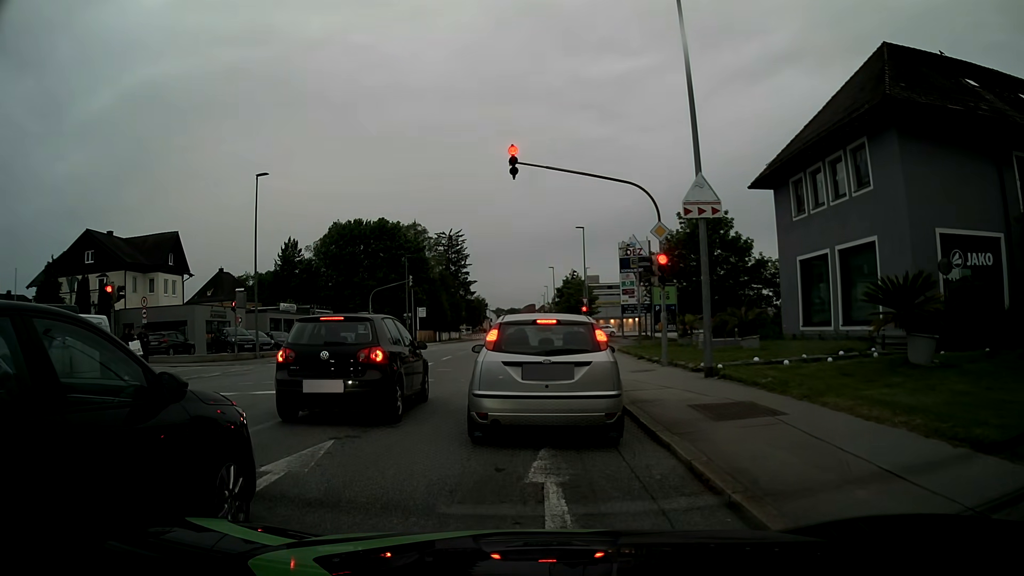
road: tertiary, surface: asphalt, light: Day
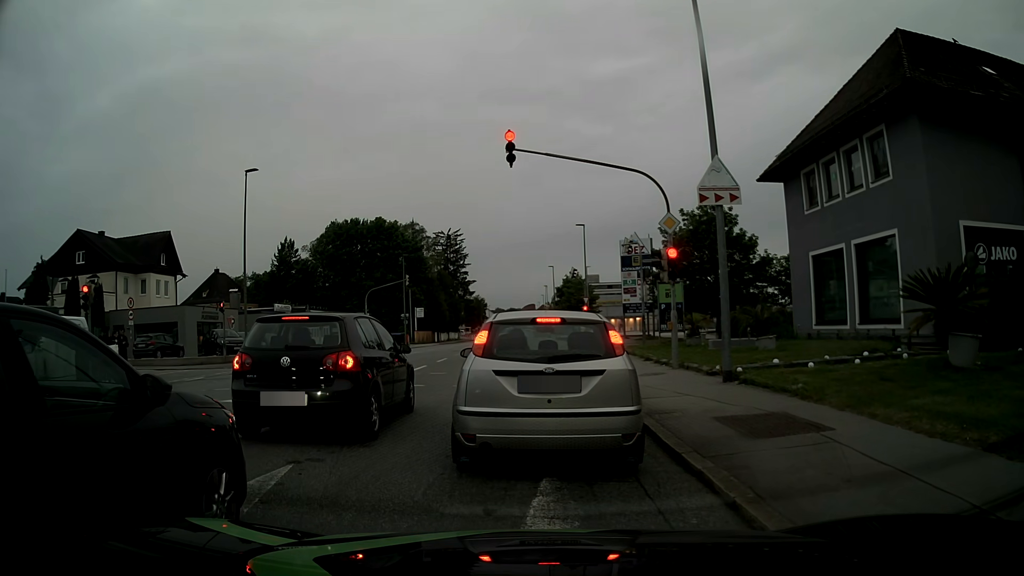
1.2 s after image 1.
(0.0, +1.3) m; +1°
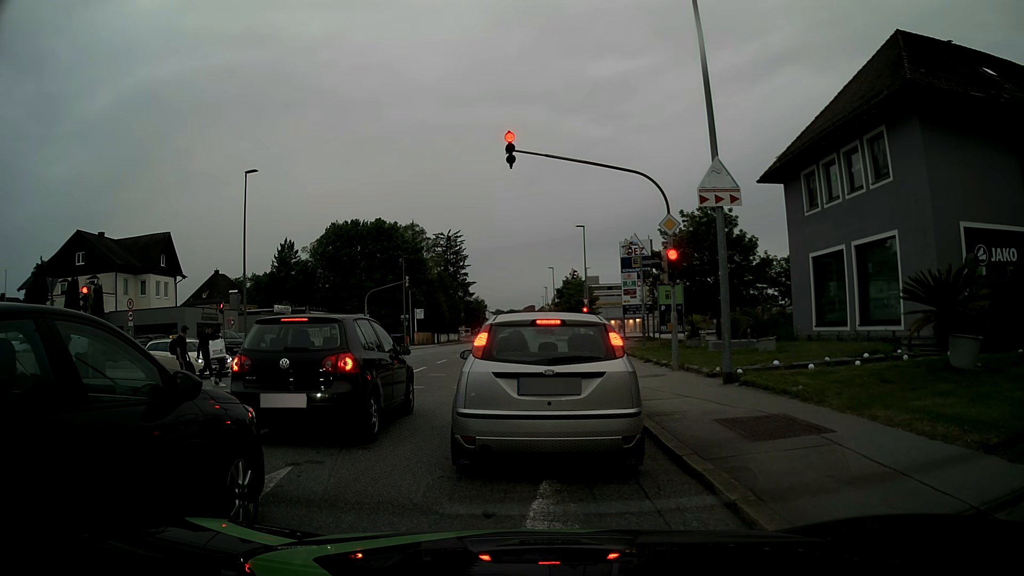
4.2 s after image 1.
(0.0, +0.1) m; 0°
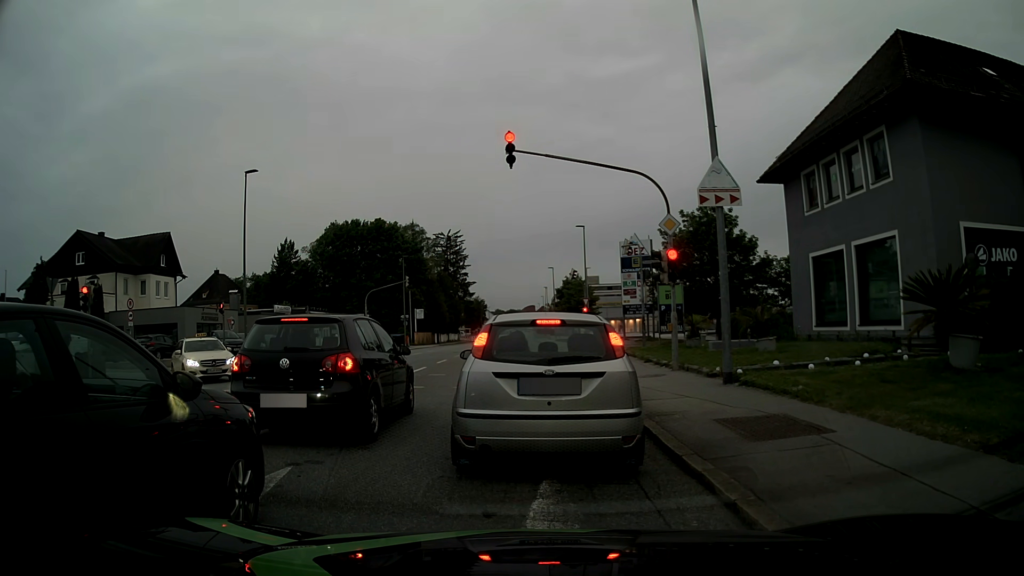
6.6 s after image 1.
(0.0, 0.0) m; 0°
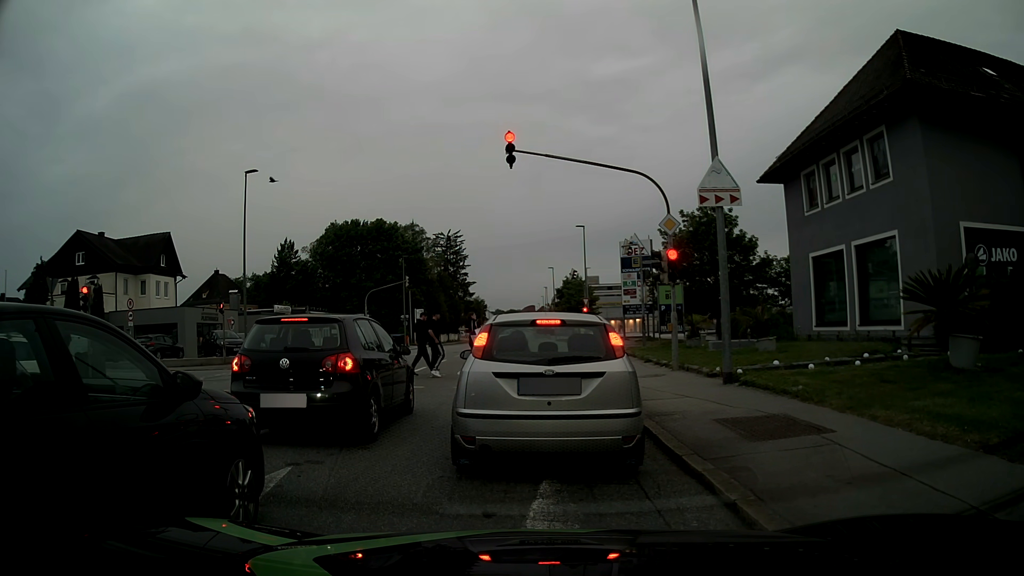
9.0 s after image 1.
(0.0, 0.0) m; 0°
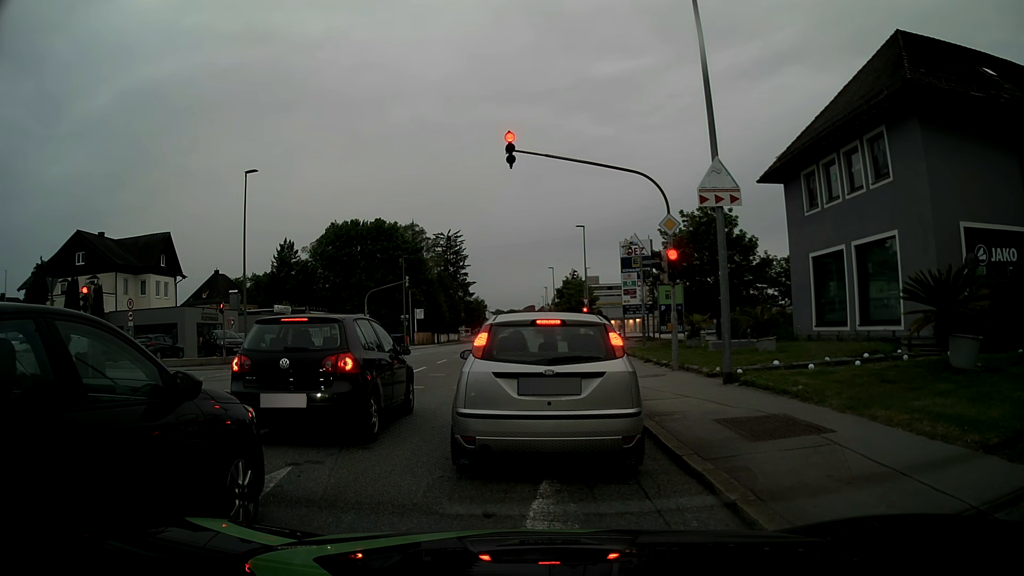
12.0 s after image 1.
(0.0, 0.0) m; 0°
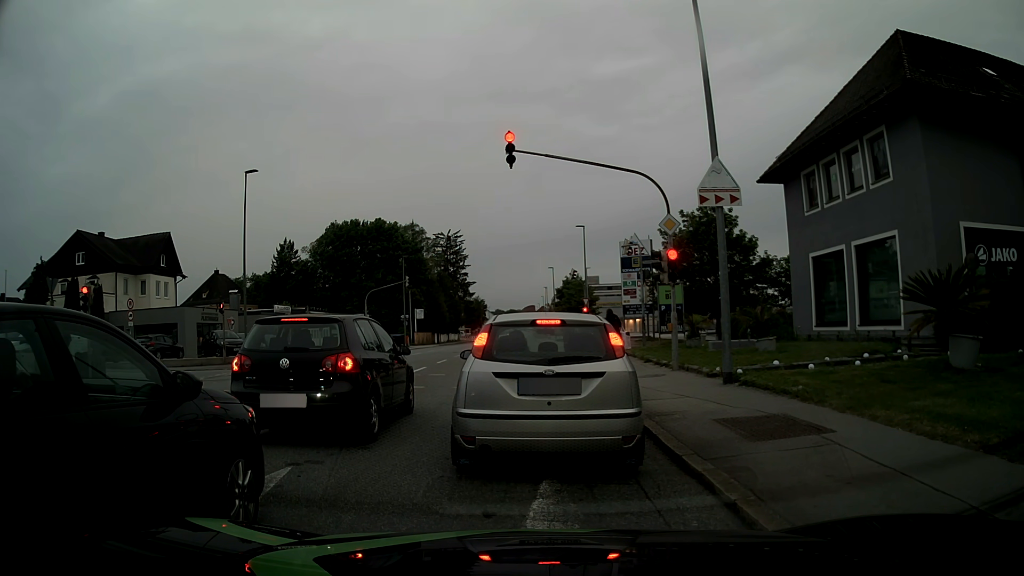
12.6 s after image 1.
(0.0, 0.0) m; 0°
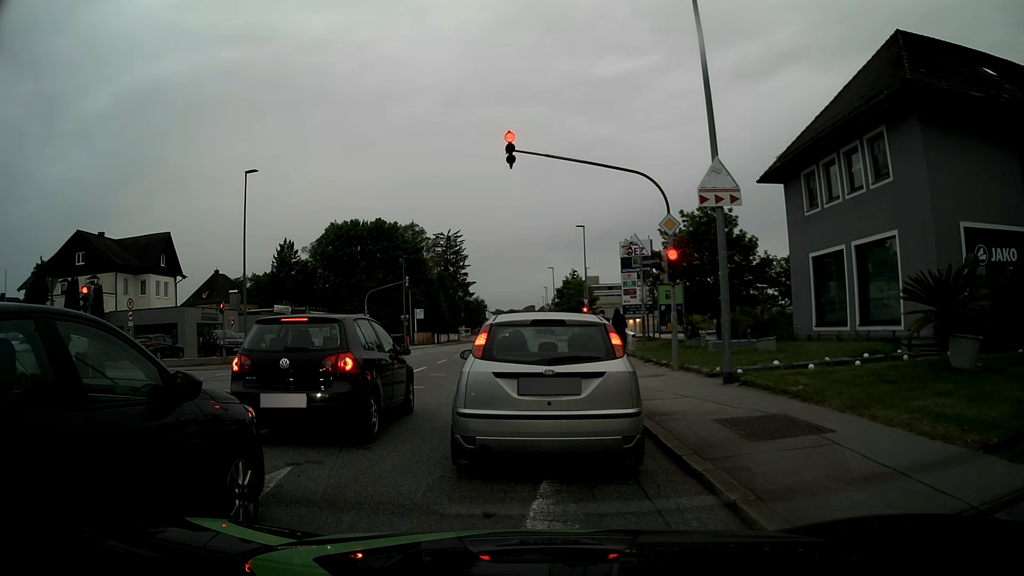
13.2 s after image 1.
(0.0, 0.0) m; 0°
(0, +10) (0, +20) (0, +30) (0, +40) (0, +50) (0, +60) (0, +70) (0, +80) (-1, +90) (0, +100) m
